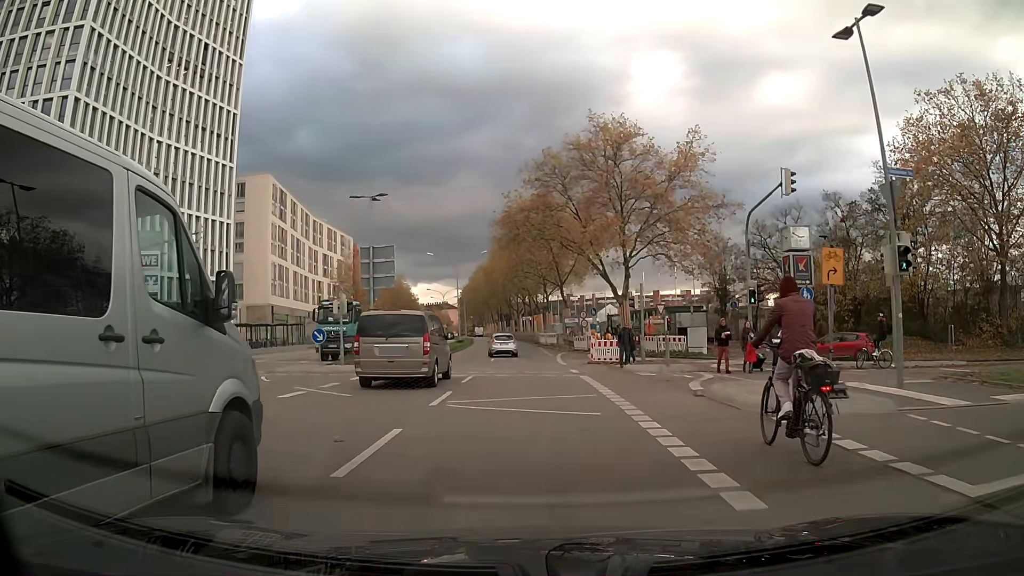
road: secondary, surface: asphalt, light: Day
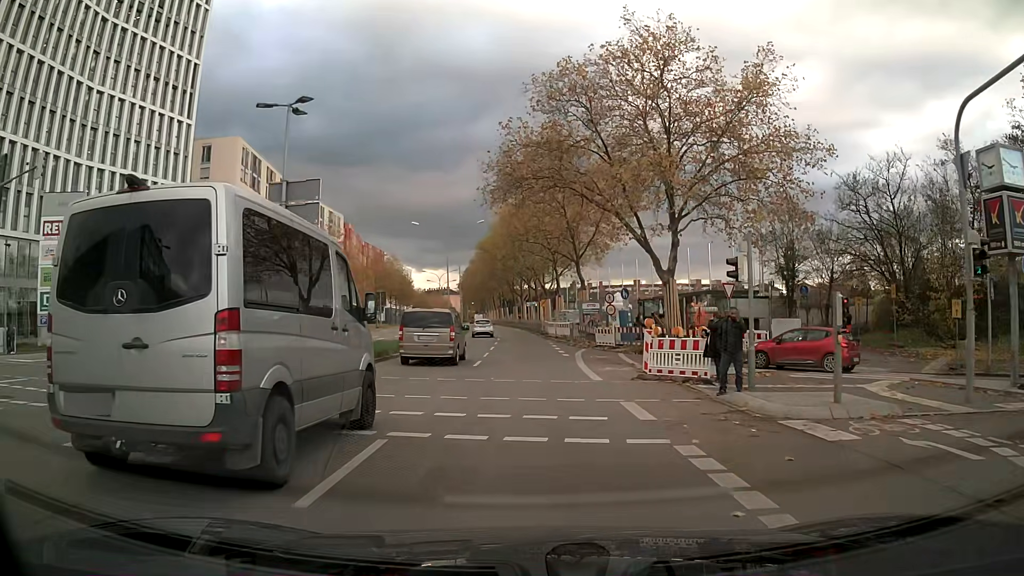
(-0.1, +13.5) m; 0°
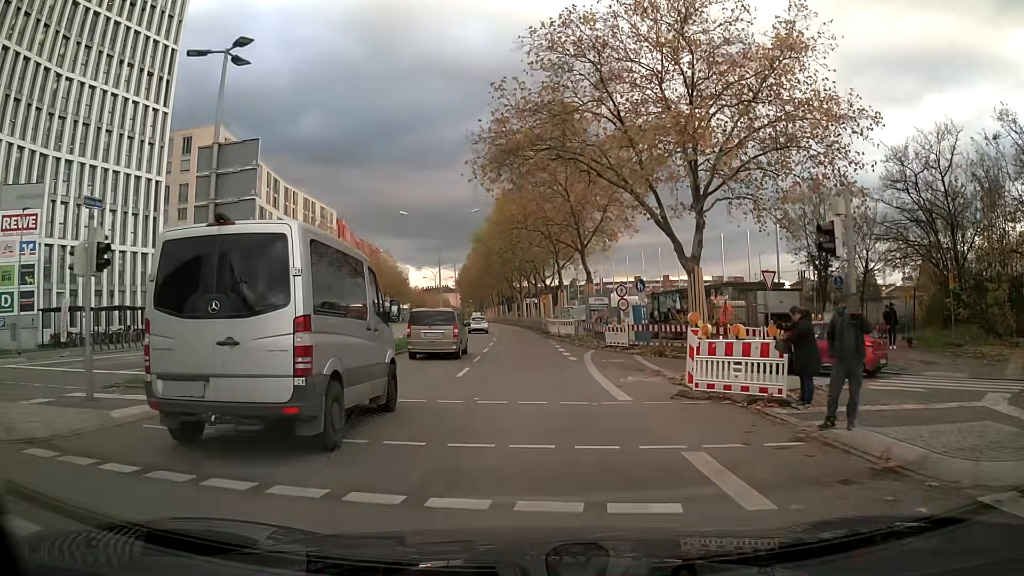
(0.0, +5.0) m; 0°
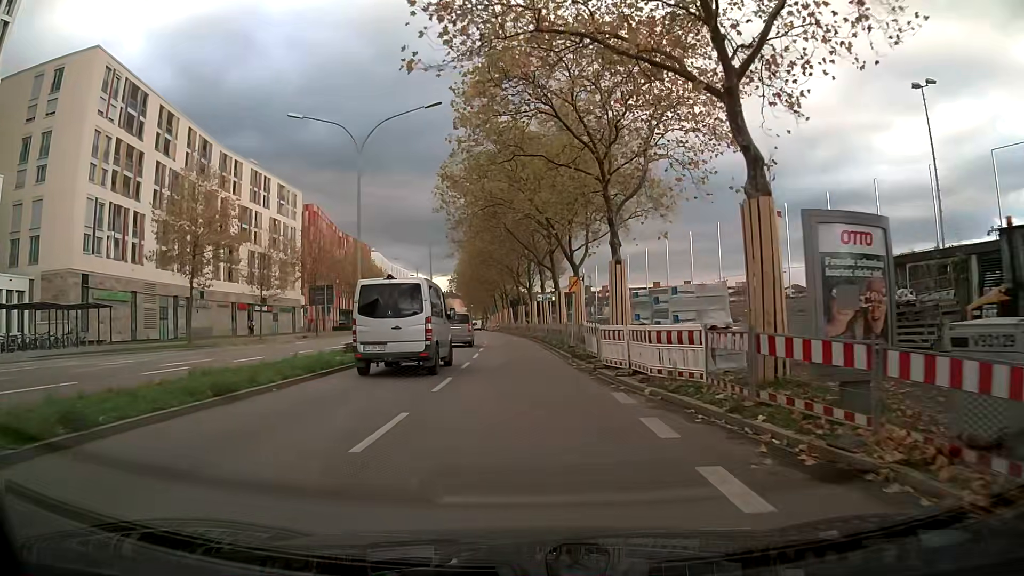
(-0.1, +28.9) m; -1°
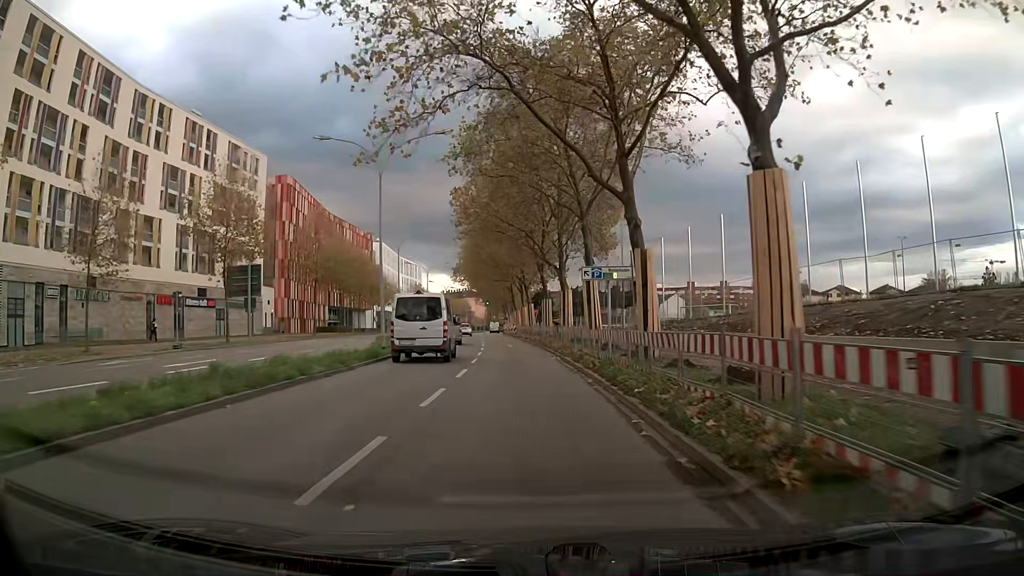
(-0.3, +26.4) m; -2°
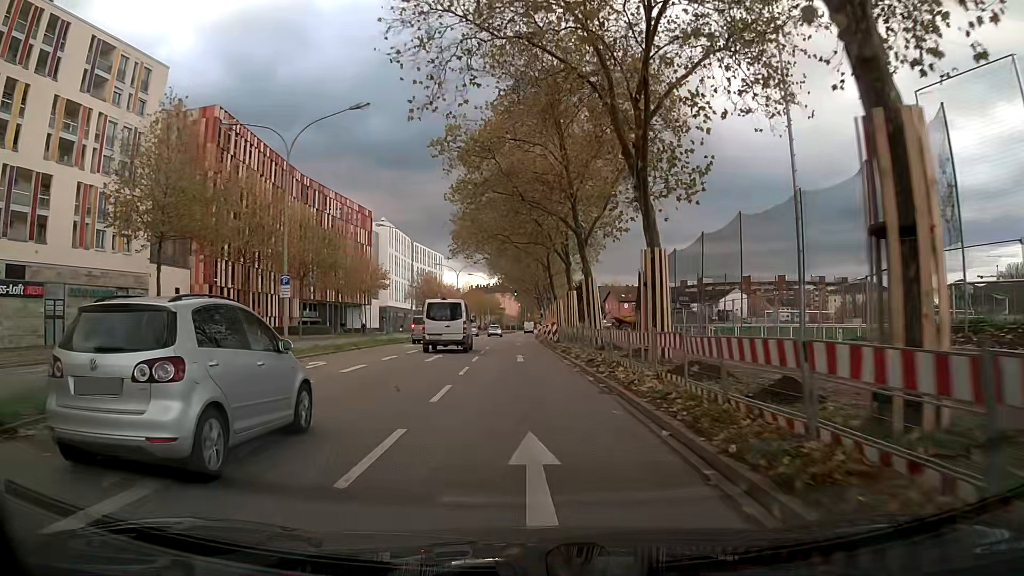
(-1.1, +36.0) m; -3°
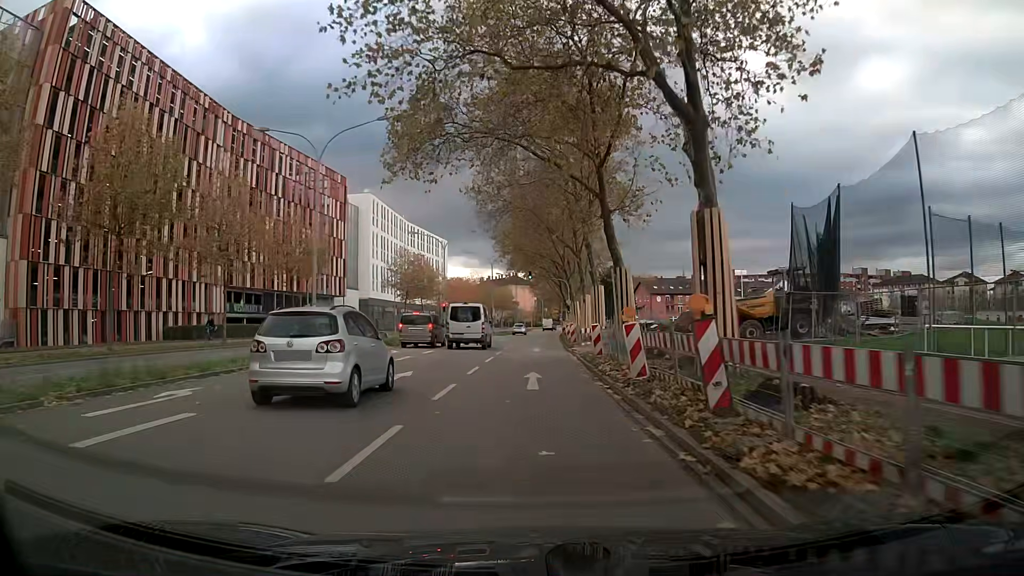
(-0.3, +30.1) m; -1°
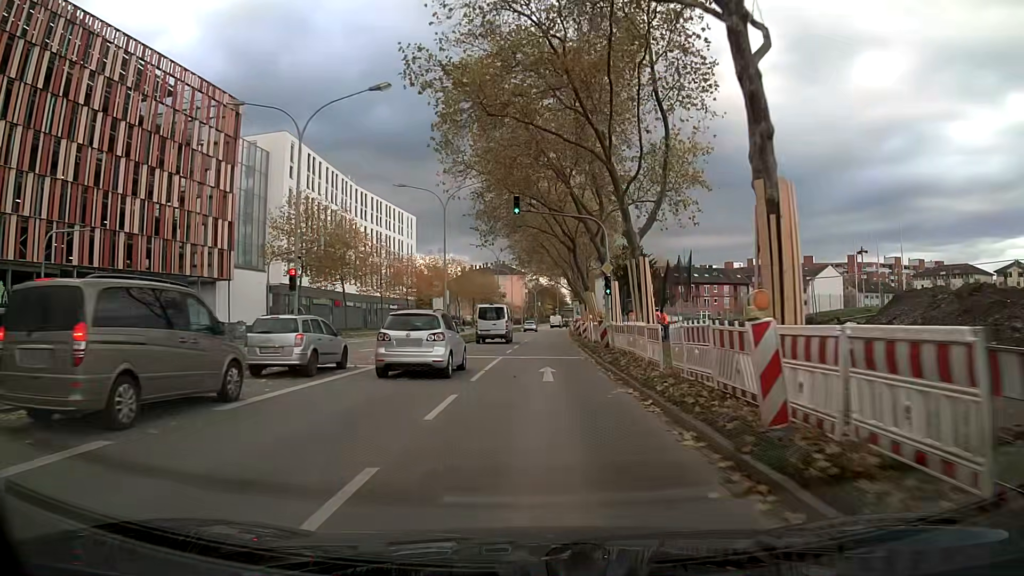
(+0.1, +38.8) m; +1°
